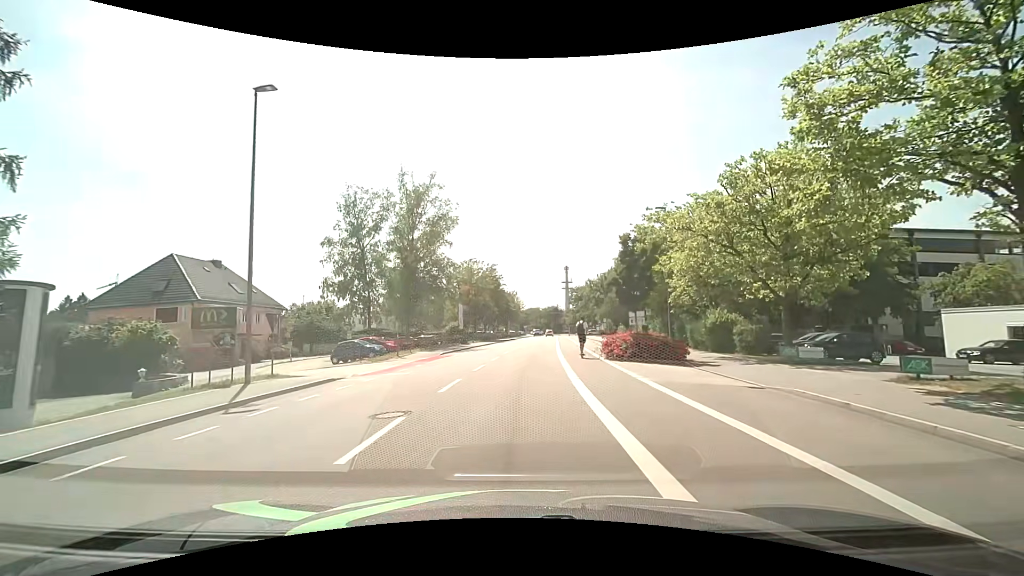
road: tertiary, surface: asphalt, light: Day
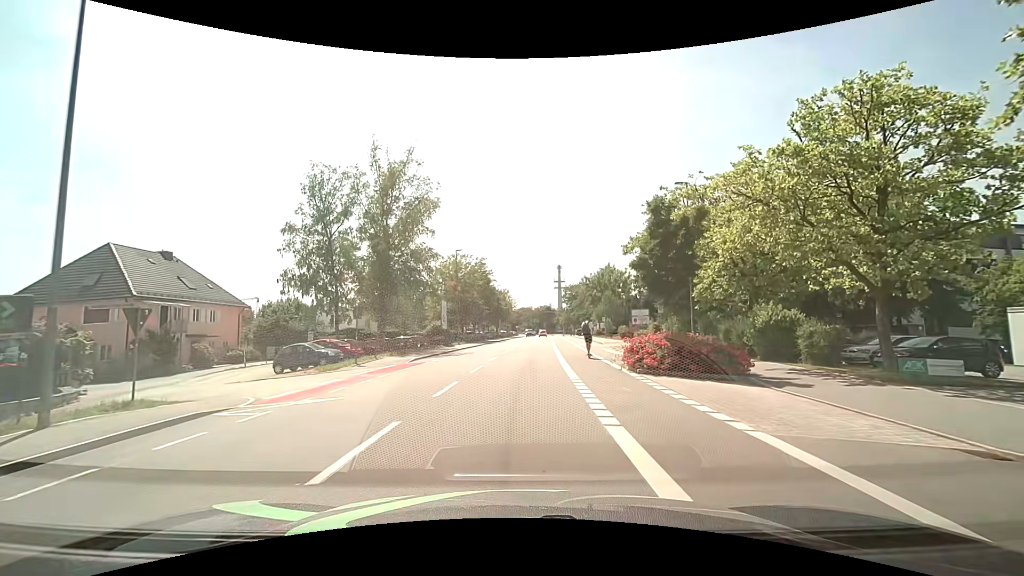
(+0.1, +6.6) m; +2°
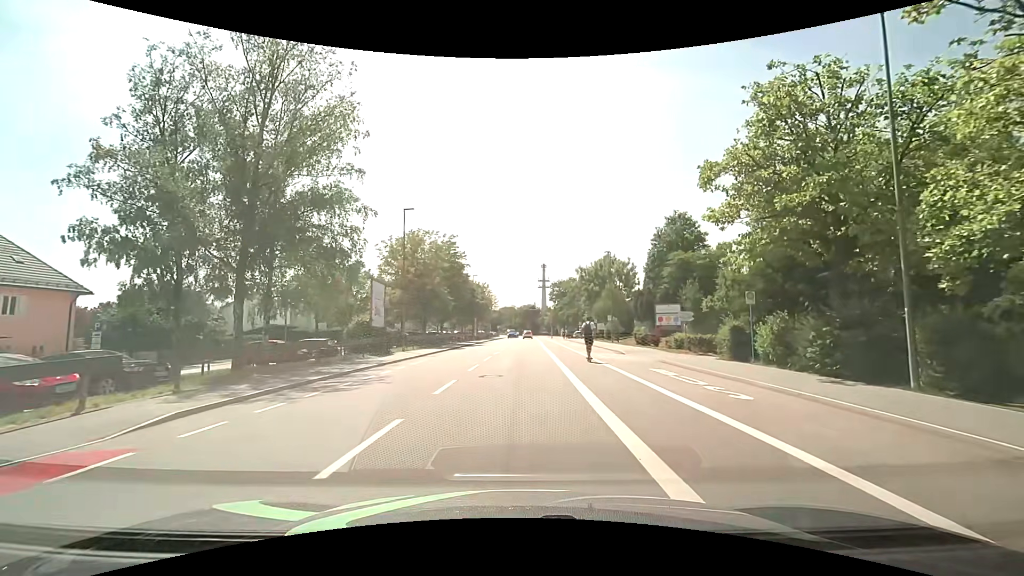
(+0.2, +18.0) m; +2°
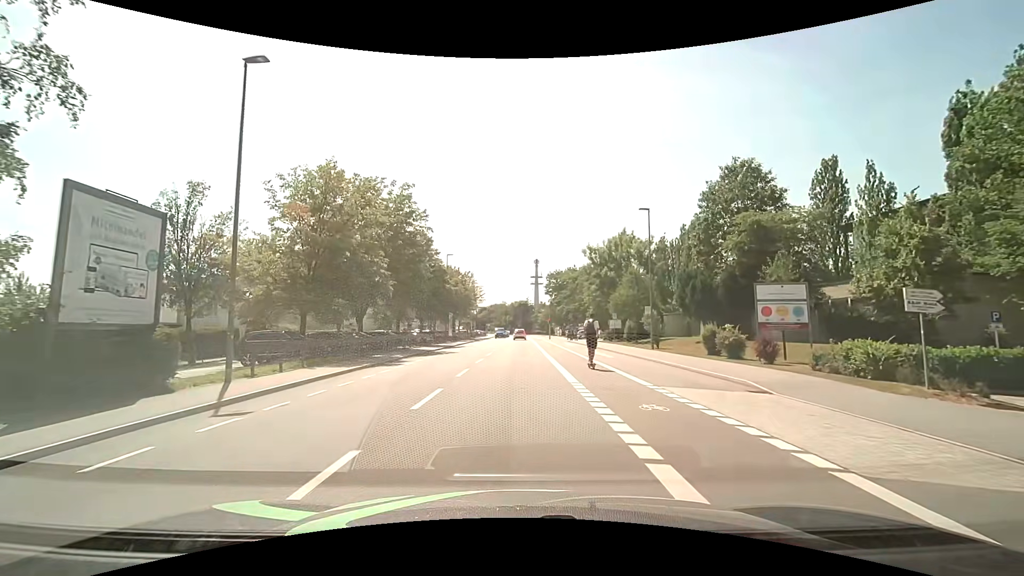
(+0.2, +20.0) m; +1°
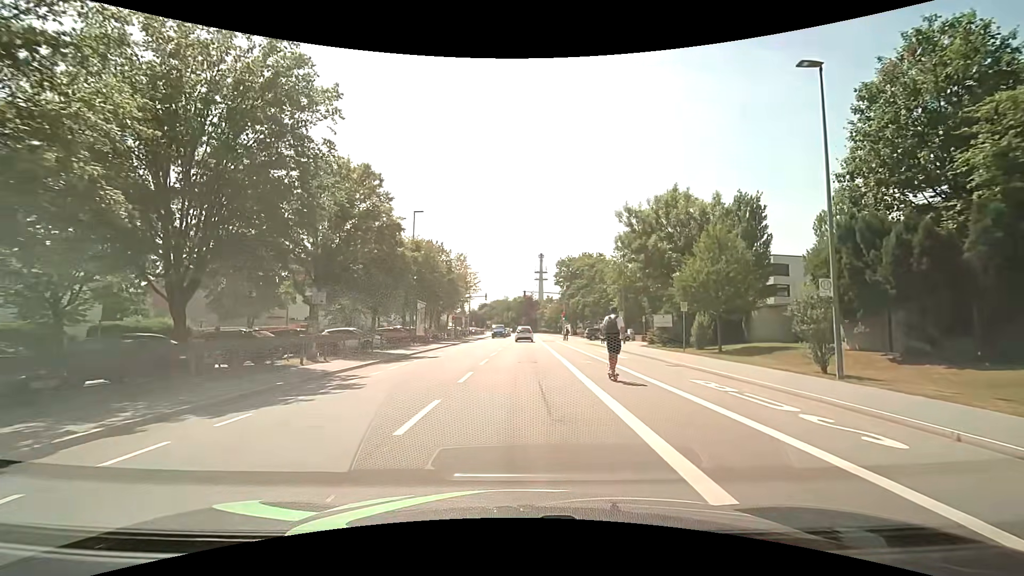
(-0.1, +20.3) m; -1°
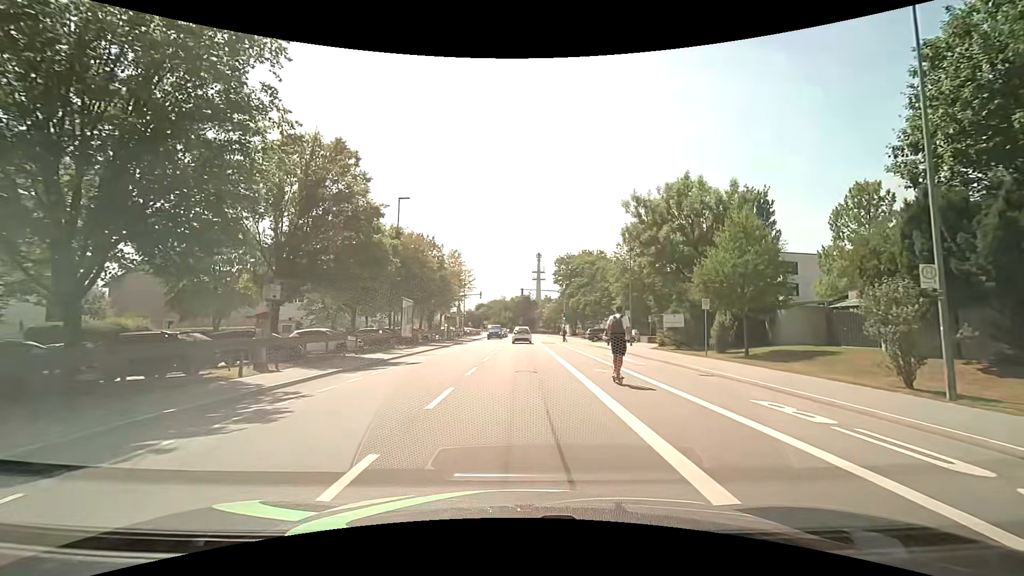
(0.0, +4.0) m; 0°
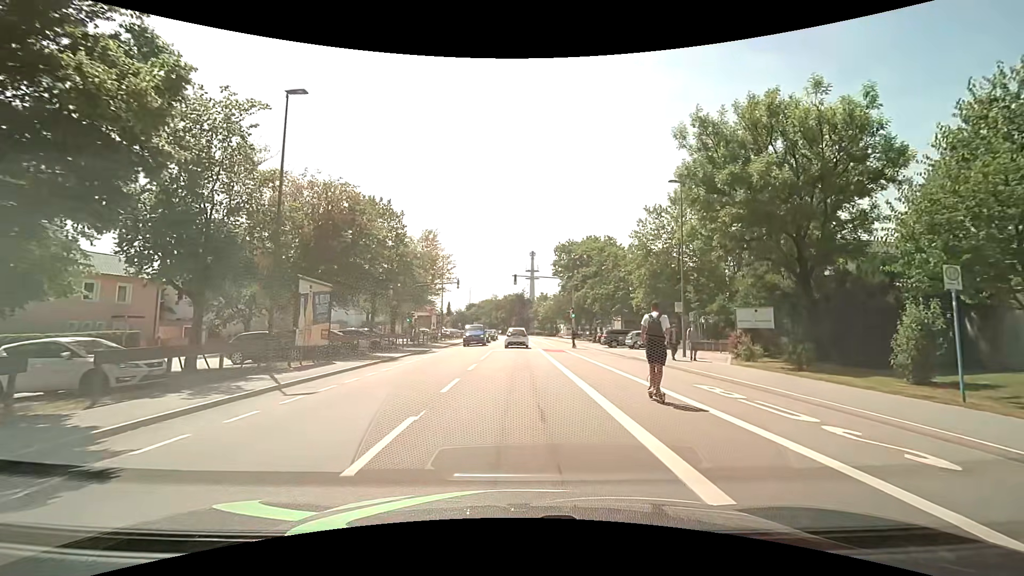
(+0.1, +15.5) m; +1°
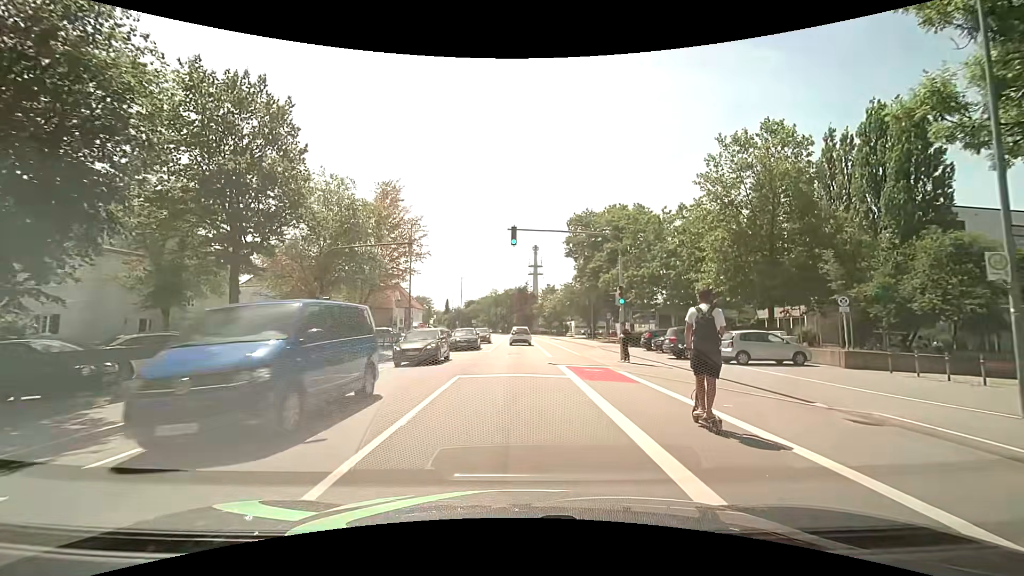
(+0.2, +18.7) m; 0°
(0, +10) (0, +20) (0, +30) (0, +40) (0, +50) (0, +60) (0, +70) (0, +80) (0, +90) (-1, +100) m
